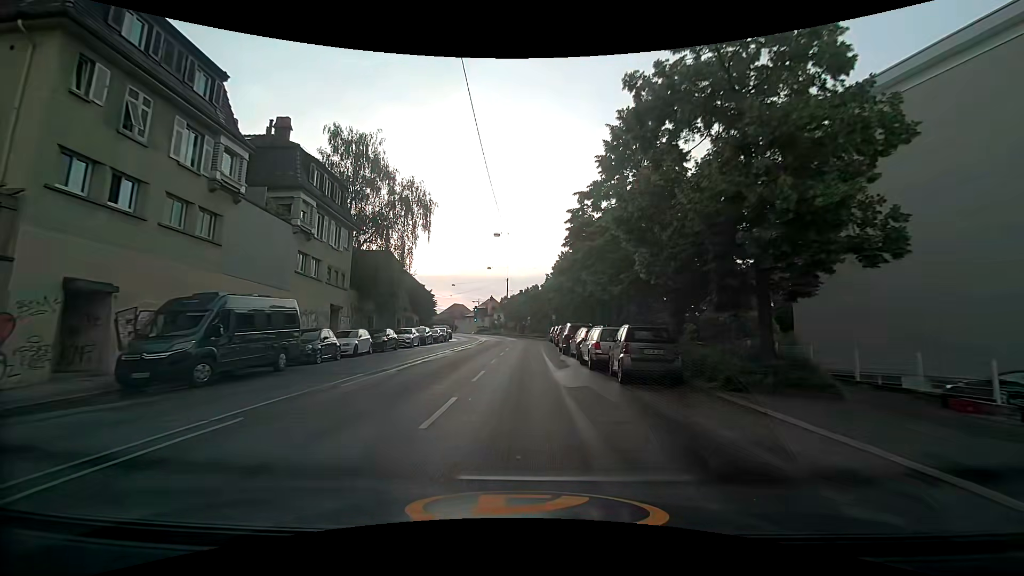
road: secondary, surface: asphalt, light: Day
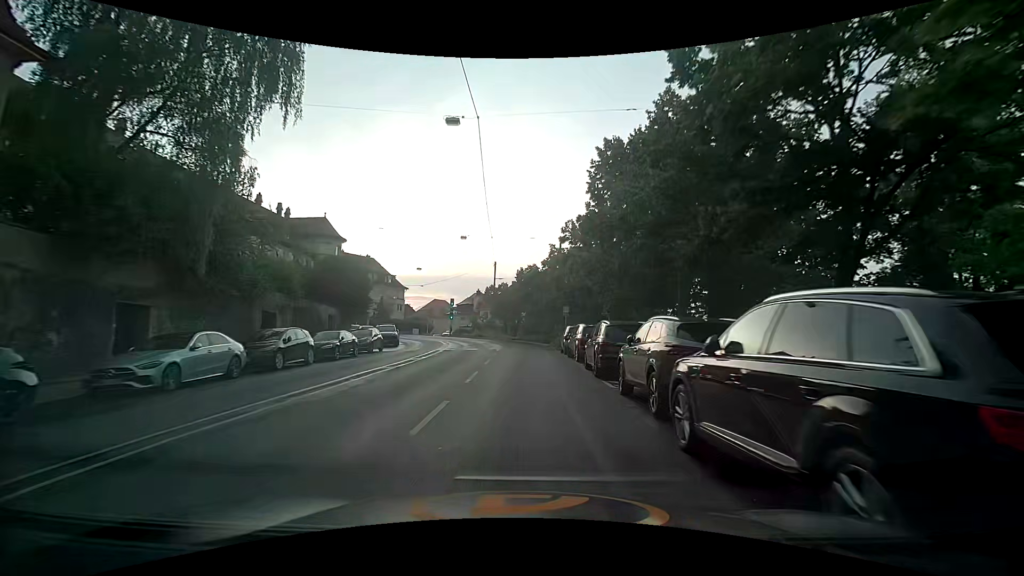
(+0.1, +24.5) m; +1°
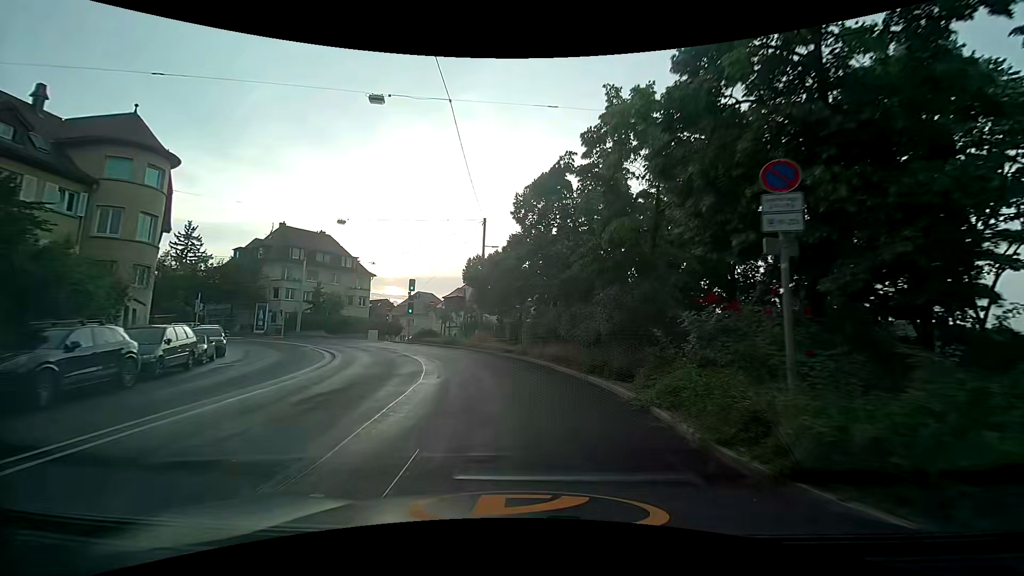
(-0.2, +29.1) m; -1°
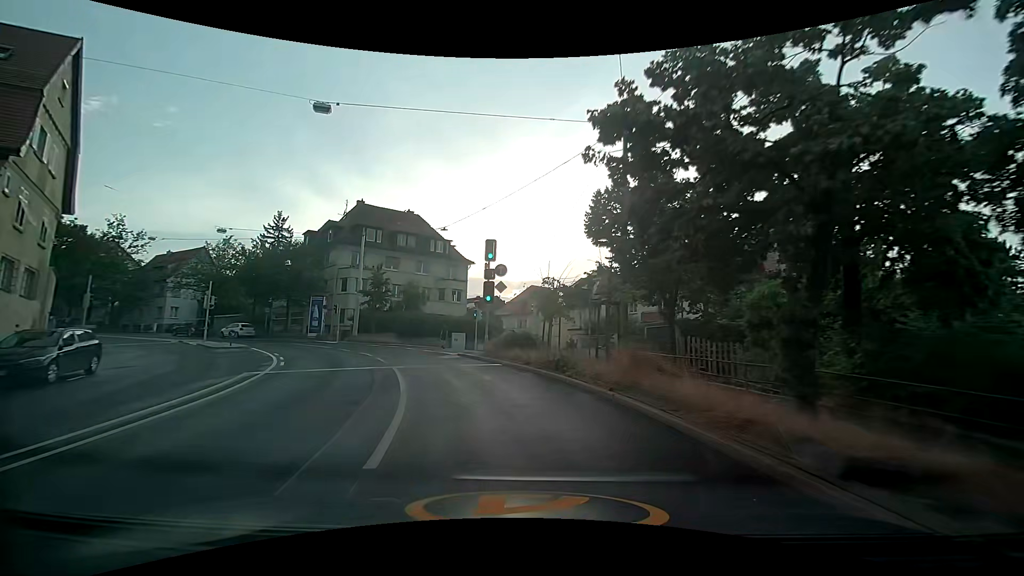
(-2.2, +20.7) m; -14°
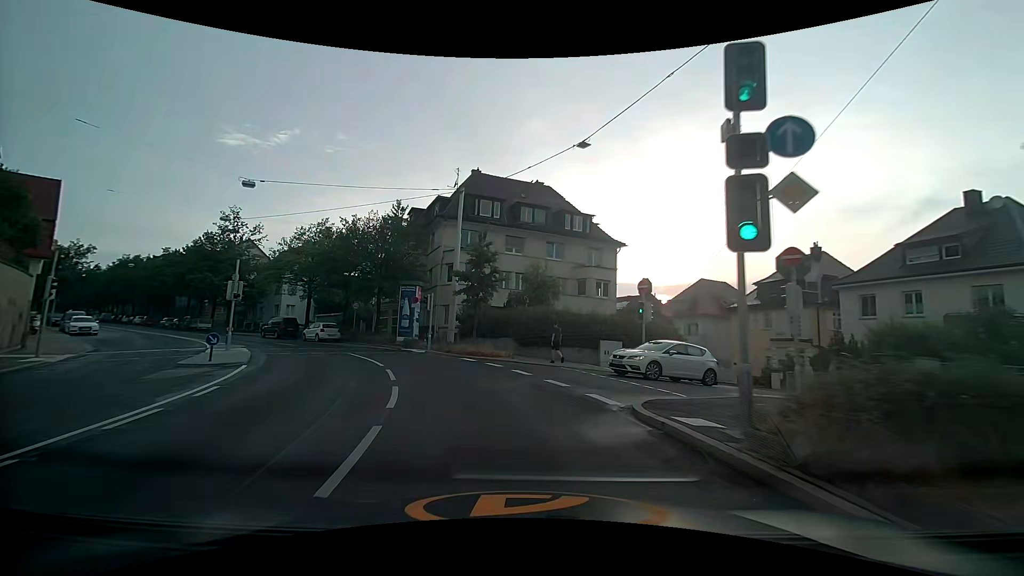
(-2.3, +15.8) m; -17°
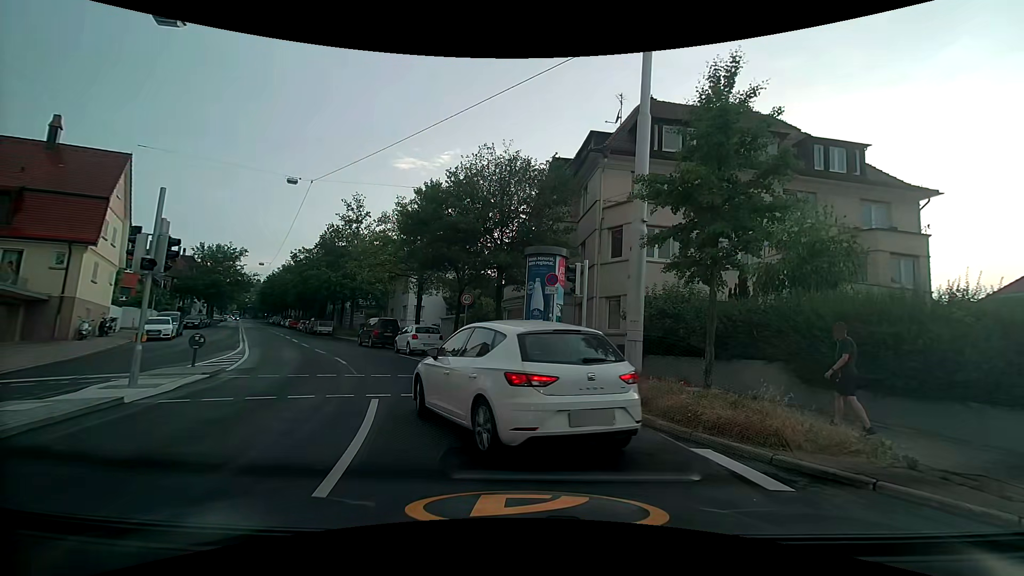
(-2.1, +14.5) m; -18°
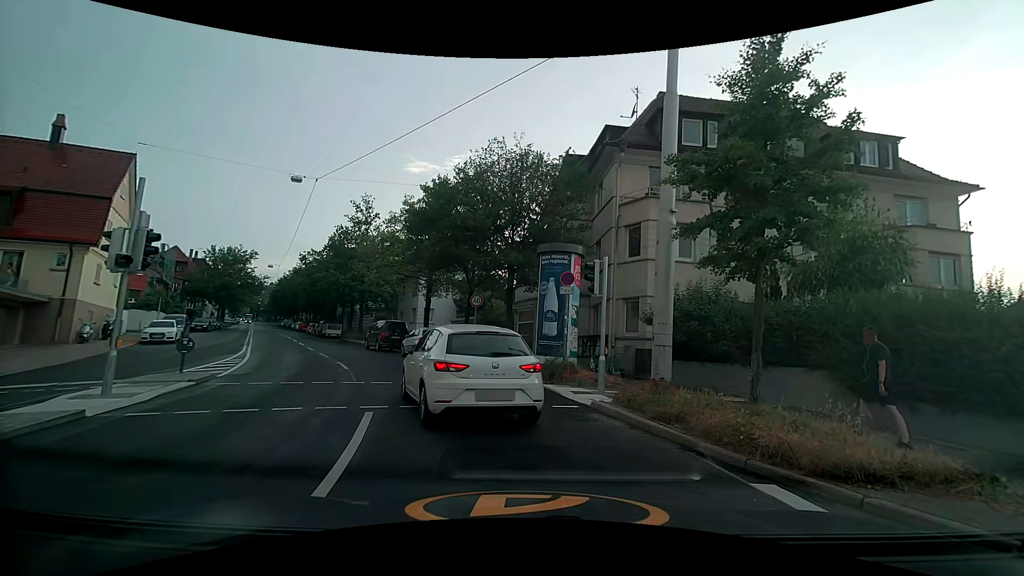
(0.0, +1.2) m; -2°
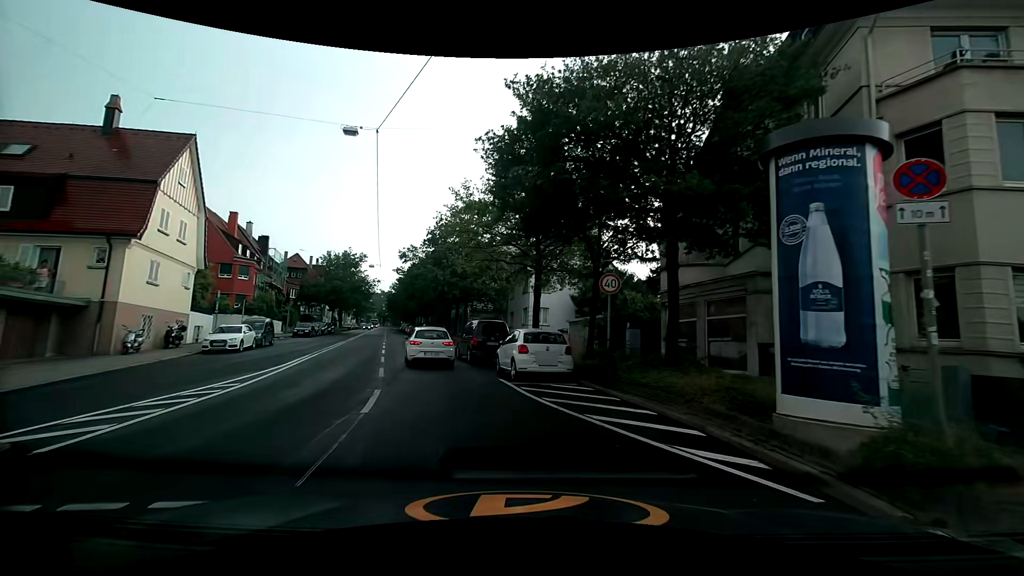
(-0.8, +9.4) m; -13°
(-1, +10) (-3, +20) (-6, +29) (-9, +39) (-11, +49) (-14, +58) (-17, +68) (-20, +77) (-22, +87) (-25, +97) m
